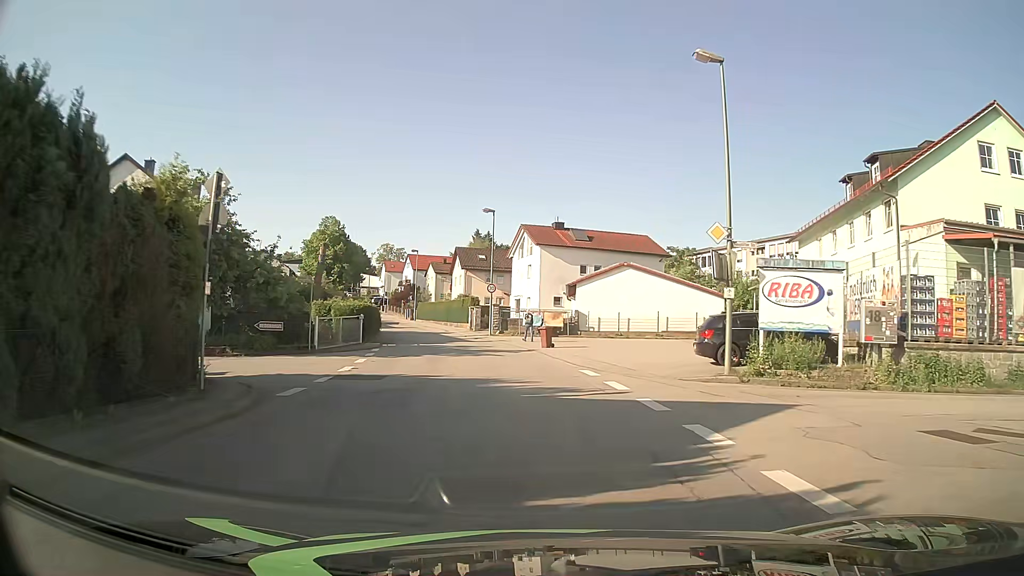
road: unclassified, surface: asphalt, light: Day
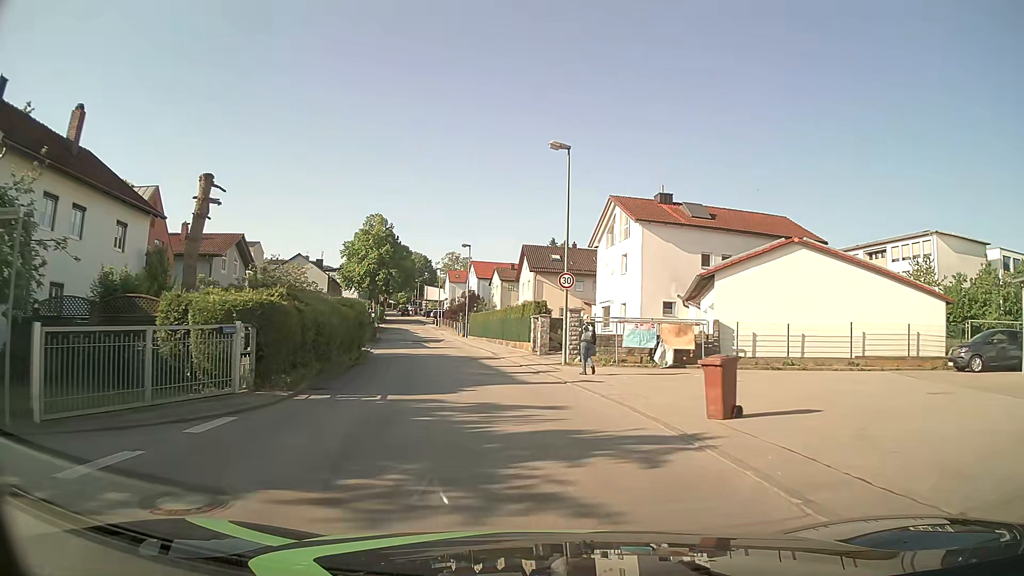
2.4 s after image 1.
(-0.9, +19.1) m; -7°
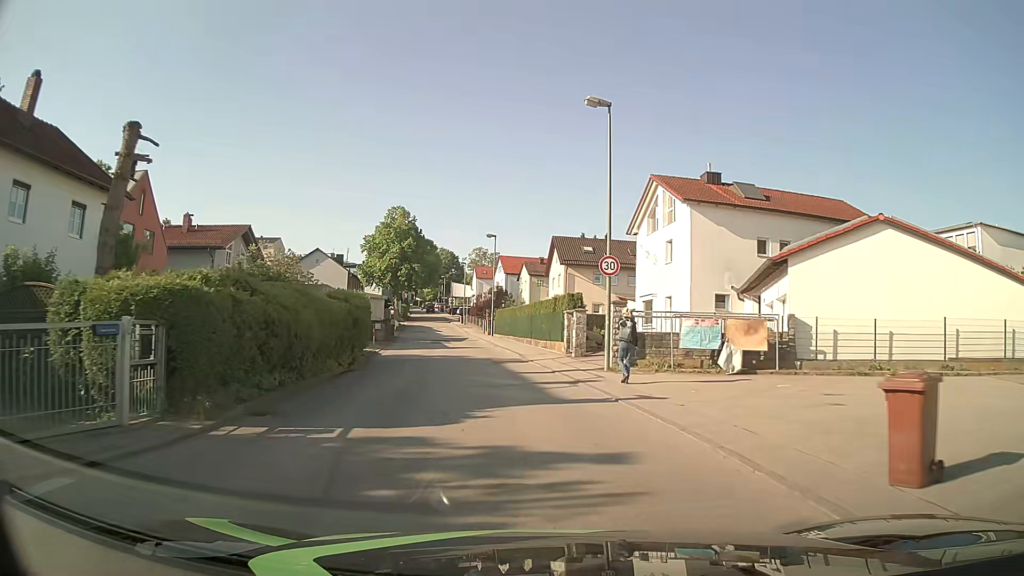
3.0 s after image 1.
(-0.1, +4.7) m; -2°
(0, +10) (-1, +20) (-3, +30) (-5, +40) (-6, +50) (-8, +59) (-10, +69) (-11, +79) (-13, +89) (-15, +99) m
